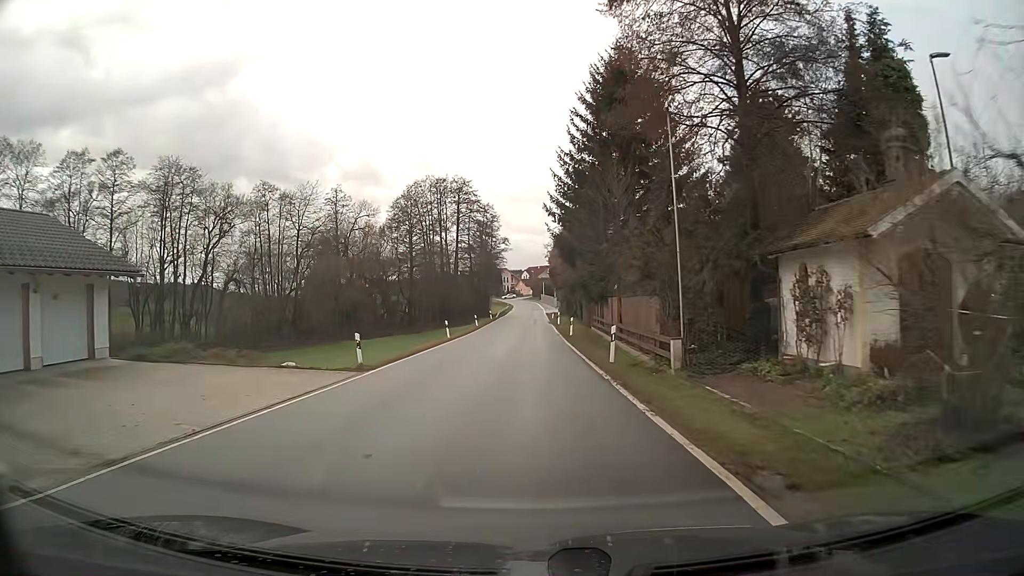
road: secondary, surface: asphalt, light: Day
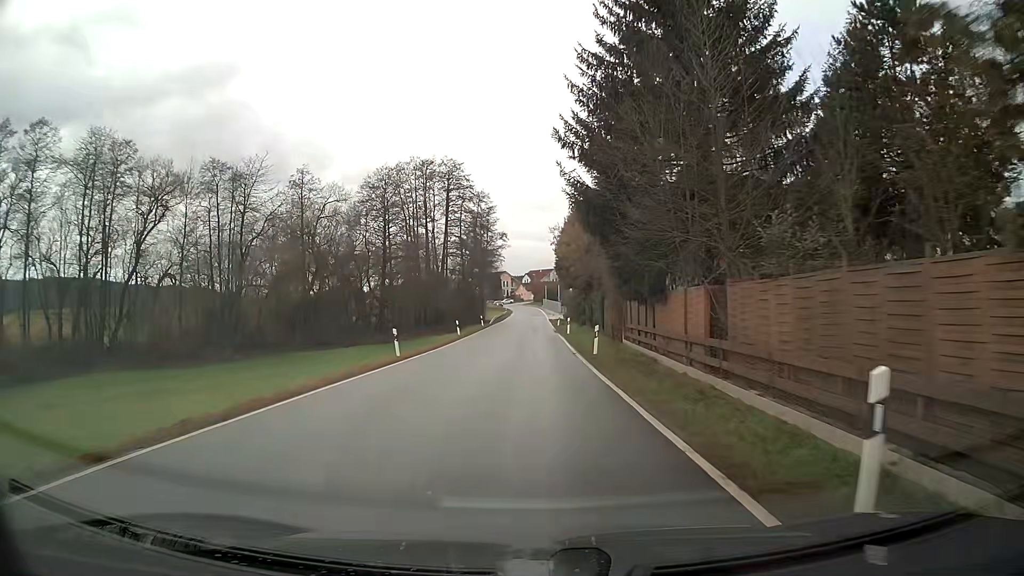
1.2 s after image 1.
(0.0, +15.3) m; 0°
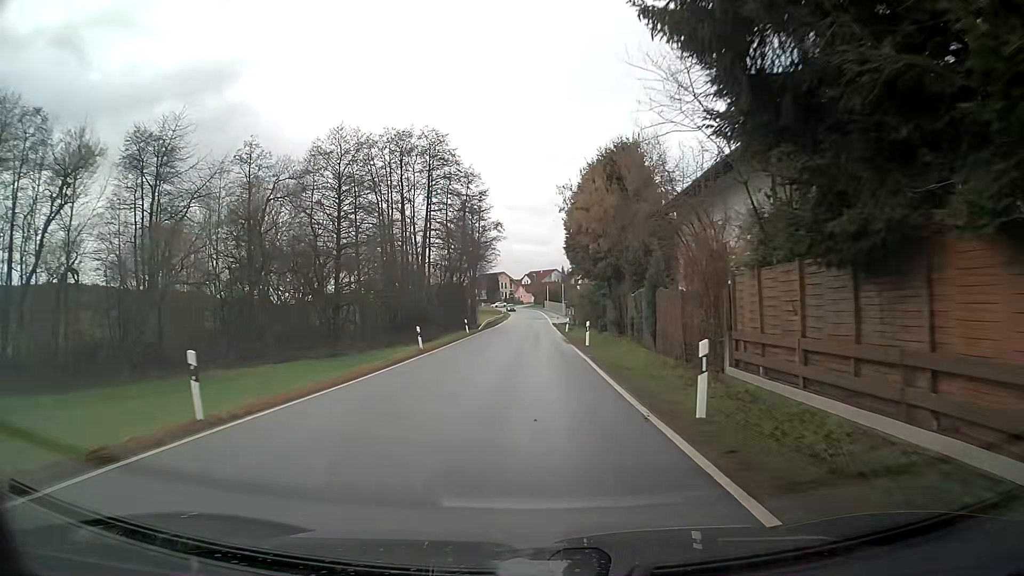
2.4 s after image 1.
(0.0, +15.5) m; 0°
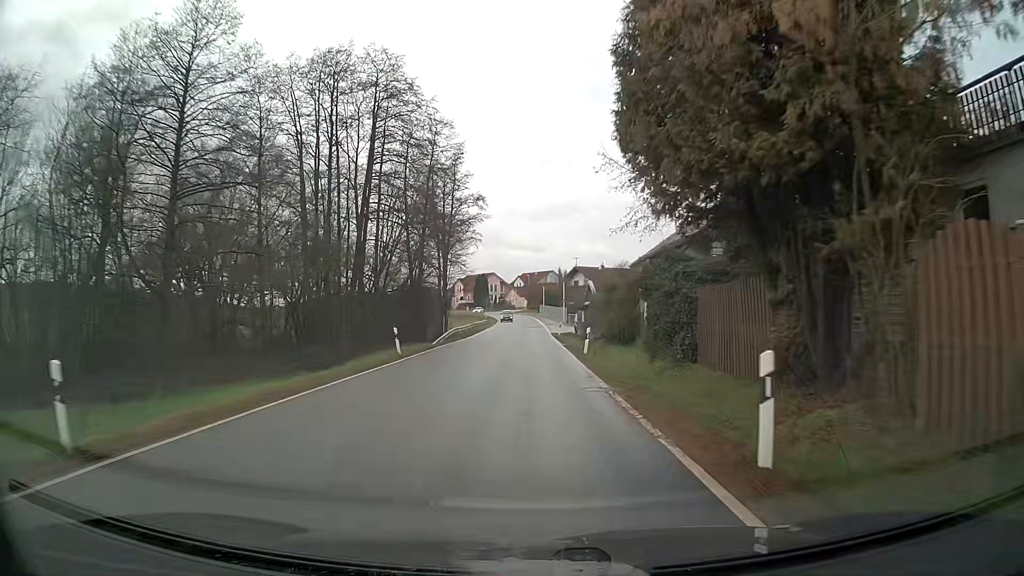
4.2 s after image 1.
(0.0, +23.6) m; 0°
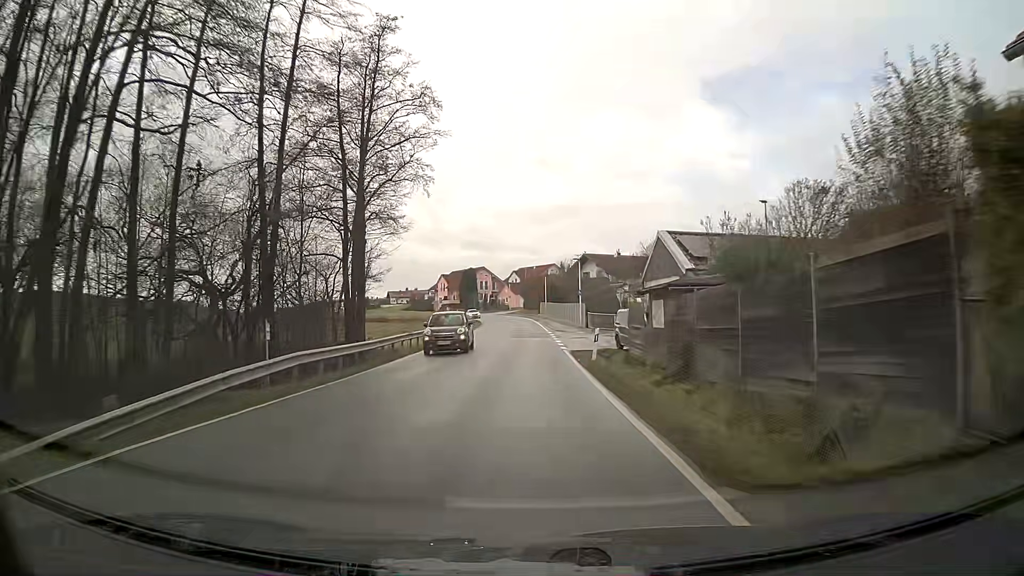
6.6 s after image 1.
(+0.1, +31.4) m; 0°
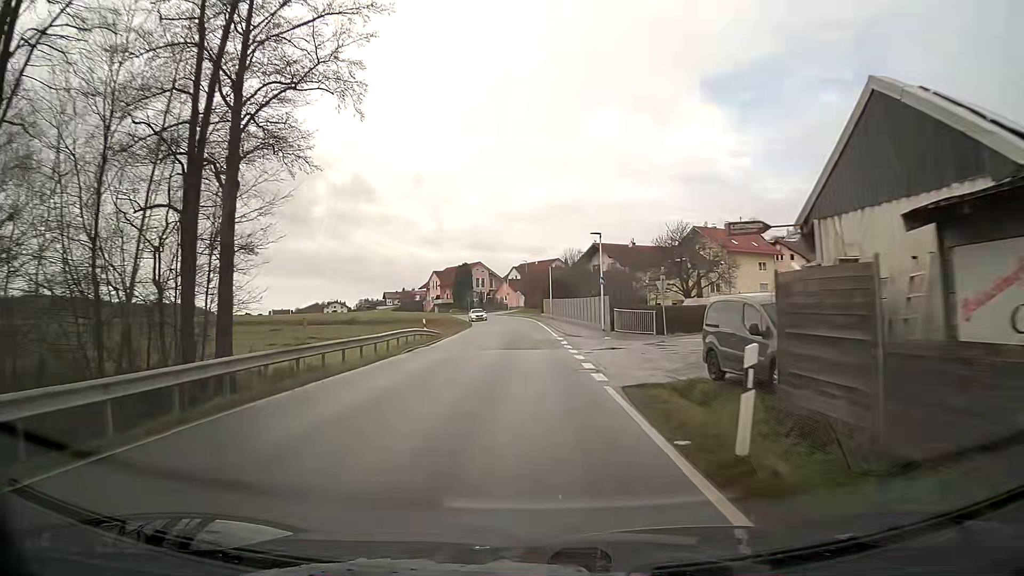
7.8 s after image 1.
(0.0, +15.7) m; 0°
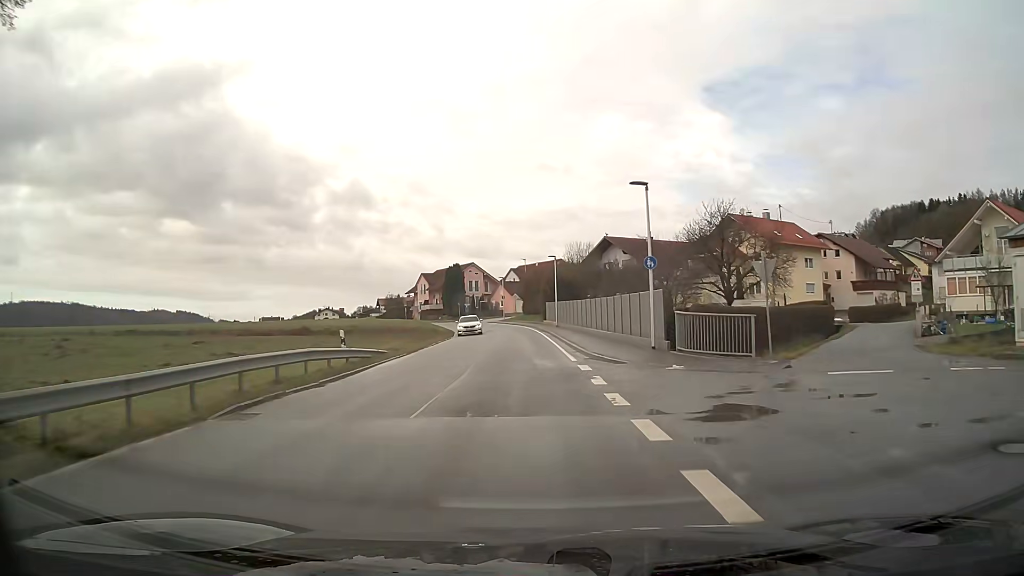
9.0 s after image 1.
(0.0, +15.6) m; 0°
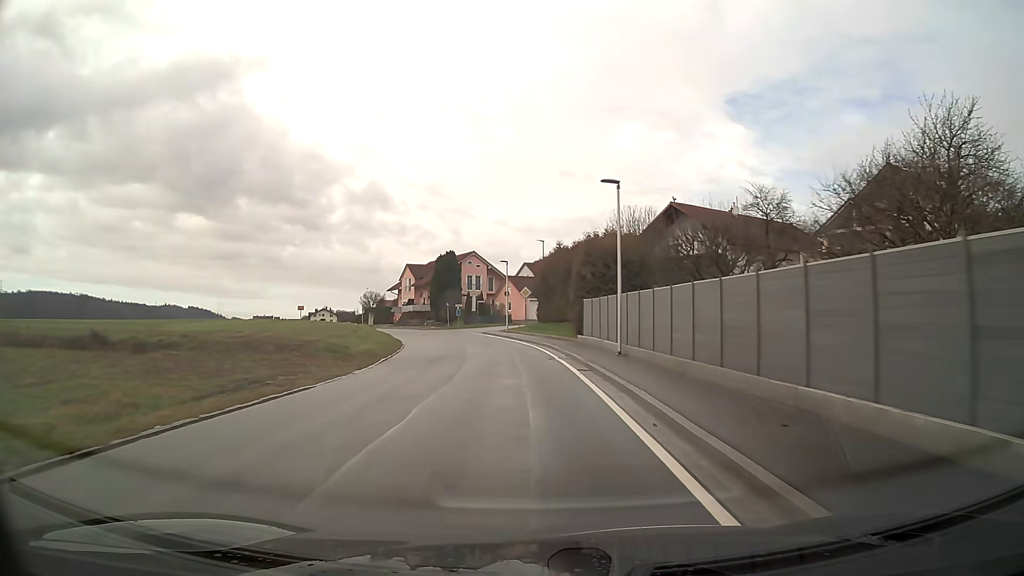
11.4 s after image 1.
(-0.5, +30.9) m; -2°
(0, +10) (-1, +20) (-2, +30) (-3, +40) (-6, +49) (-9, +59) (-12, +68) (-17, +77) (-22, +86) (-27, +94) m
